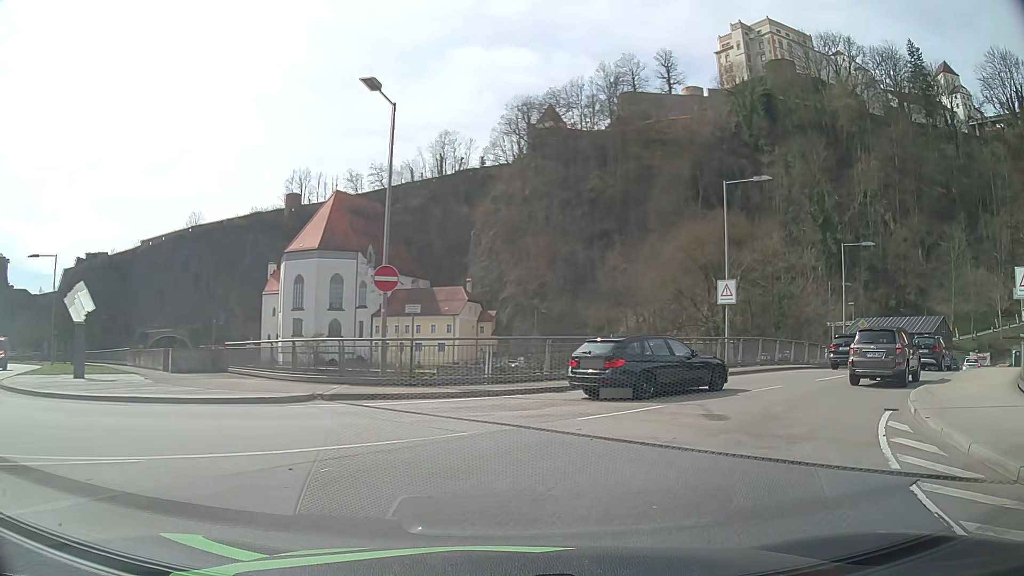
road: primary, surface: asphalt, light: Day
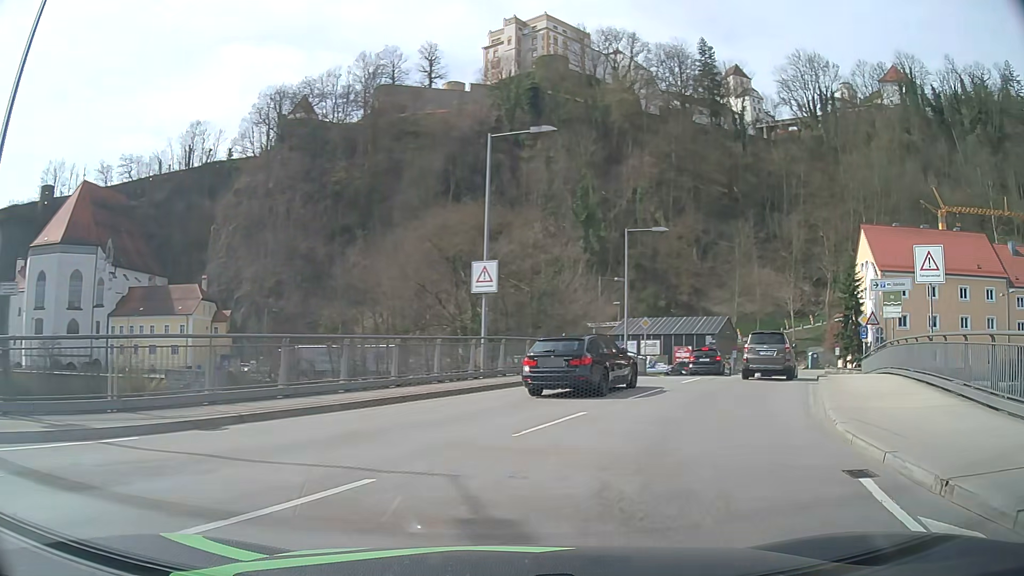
(+1.3, +7.4) m; +22°
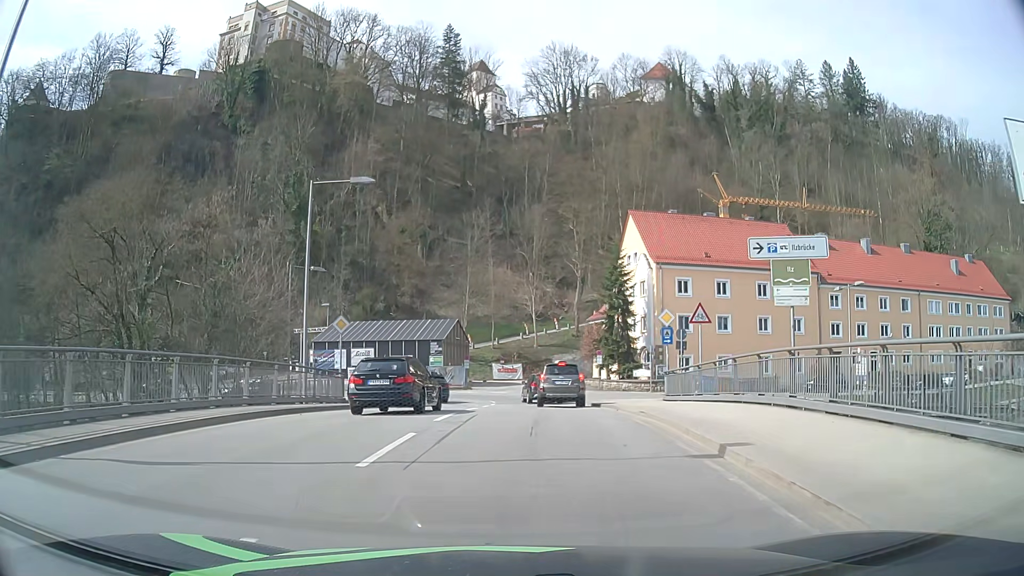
(+3.2, +12.8) m; +23°
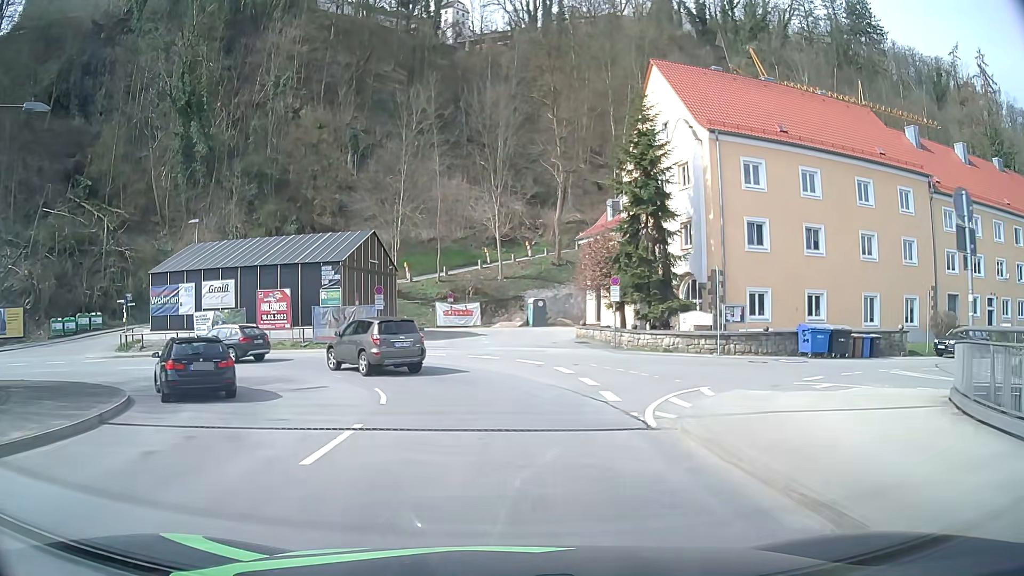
(+1.1, +24.9) m; +4°
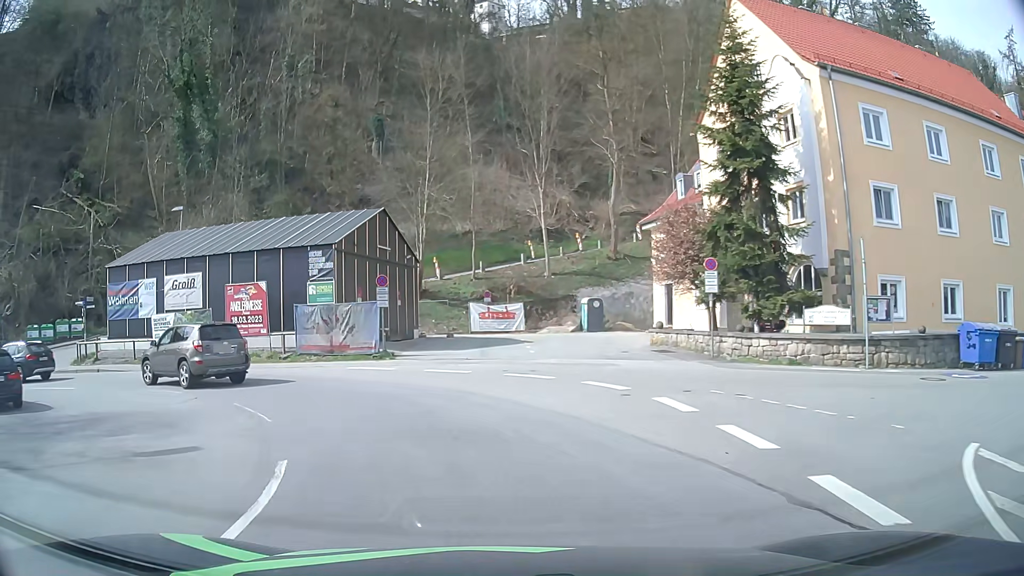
(-0.2, +9.2) m; -4°
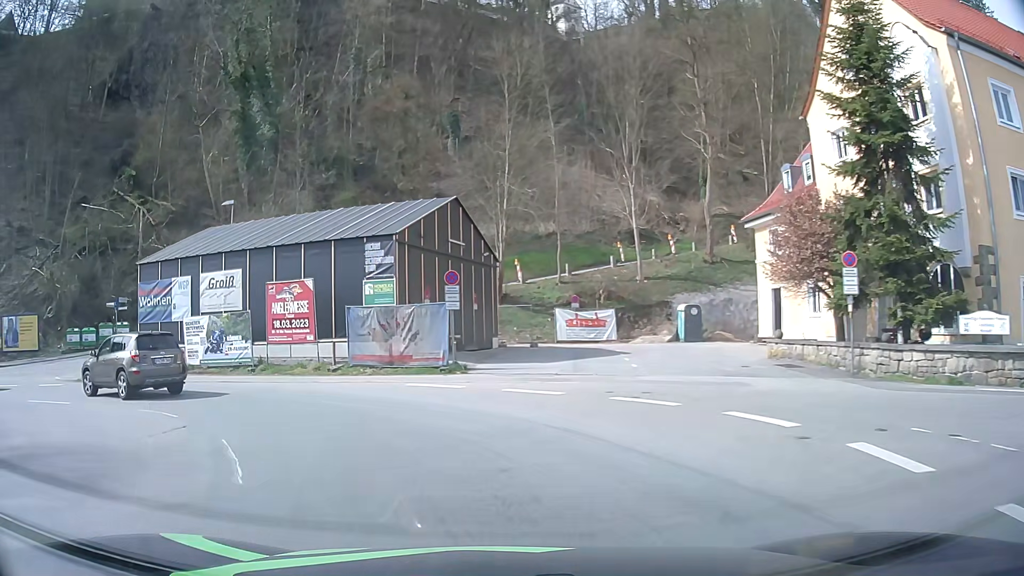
(-0.2, +4.3) m; -6°
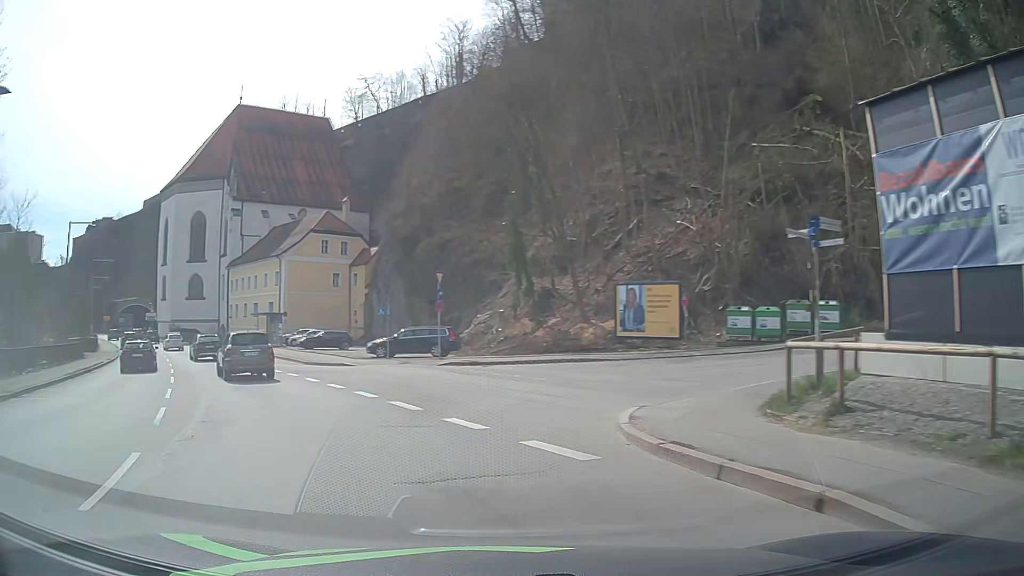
(-9.8, +17.5) m; -61°
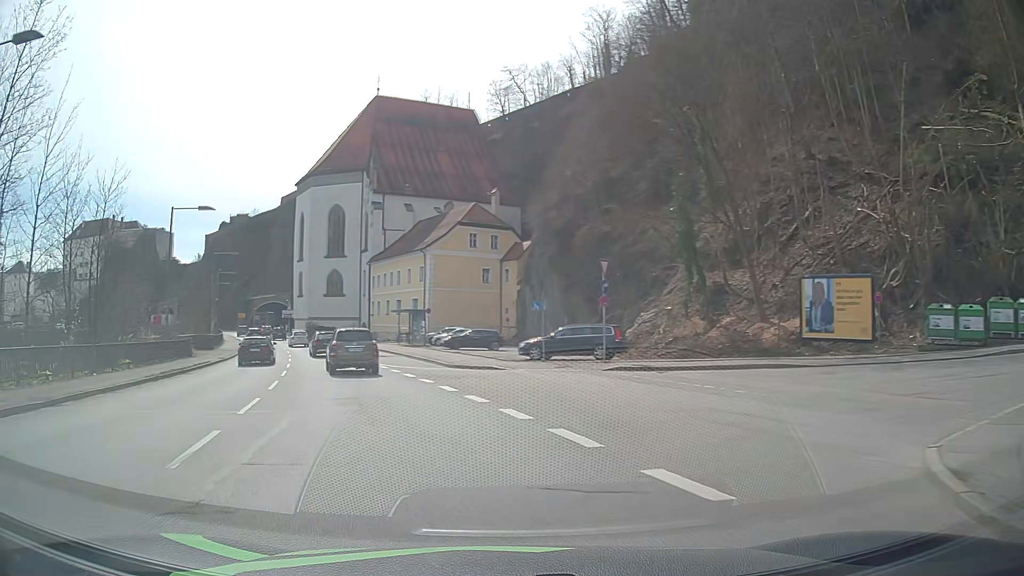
(-0.6, +4.7) m; -13°
(-1, +10) (-4, +19) (-7, +29) (-11, +38) (-14, +48) (-18, +57) (-22, +66) (-27, +75) (-31, +84) (-36, +93) m
